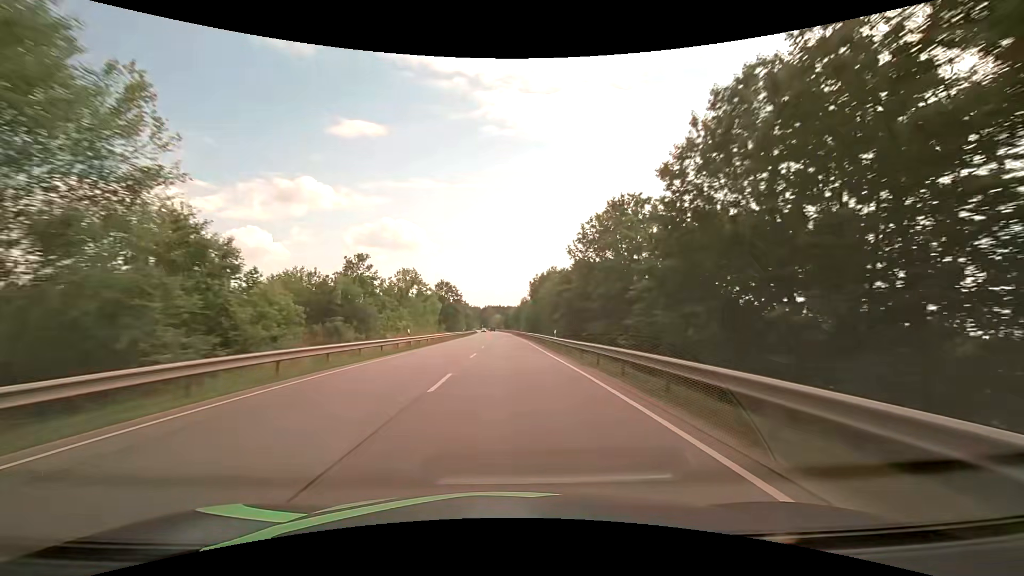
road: primary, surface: asphalt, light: Day
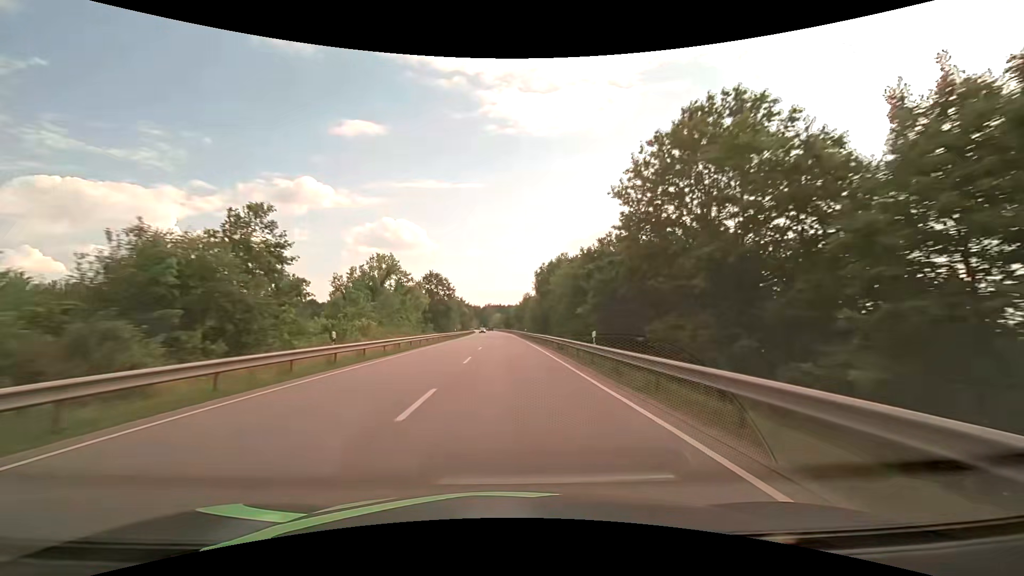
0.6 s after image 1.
(0.0, +15.1) m; 0°
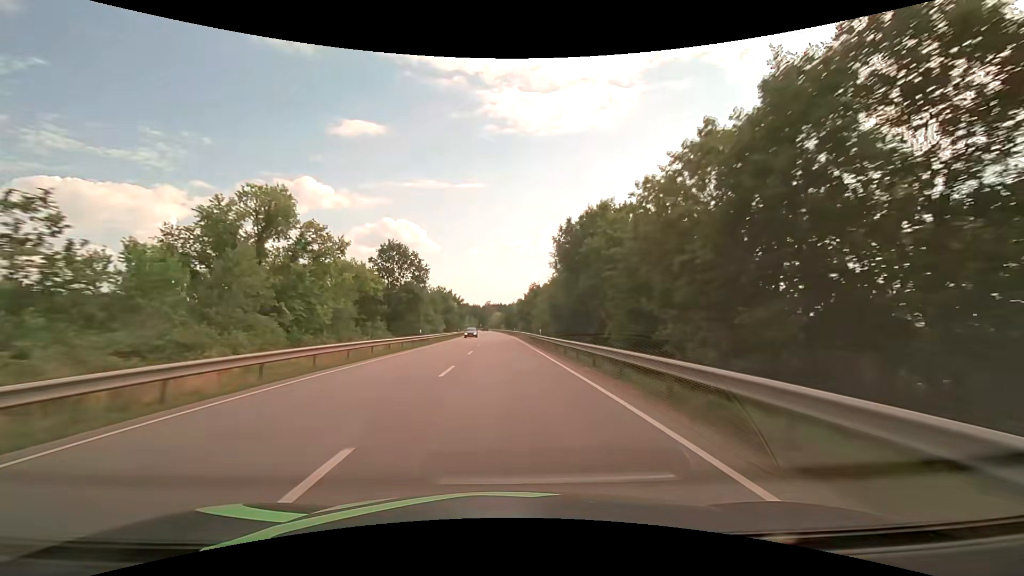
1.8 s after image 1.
(-0.1, +29.4) m; 0°
(0, +10) (0, +20) (0, +30) (0, +40) (0, +50) (-1, +60) (-1, +70) (-1, +80) (-2, +90) (-2, +100) m
